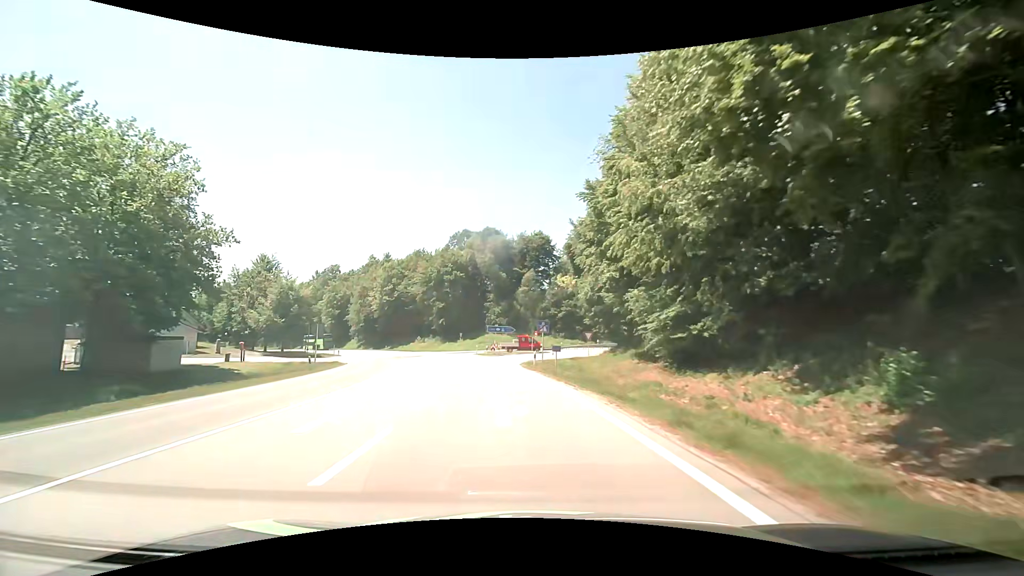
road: motorway_link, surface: asphalt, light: Day
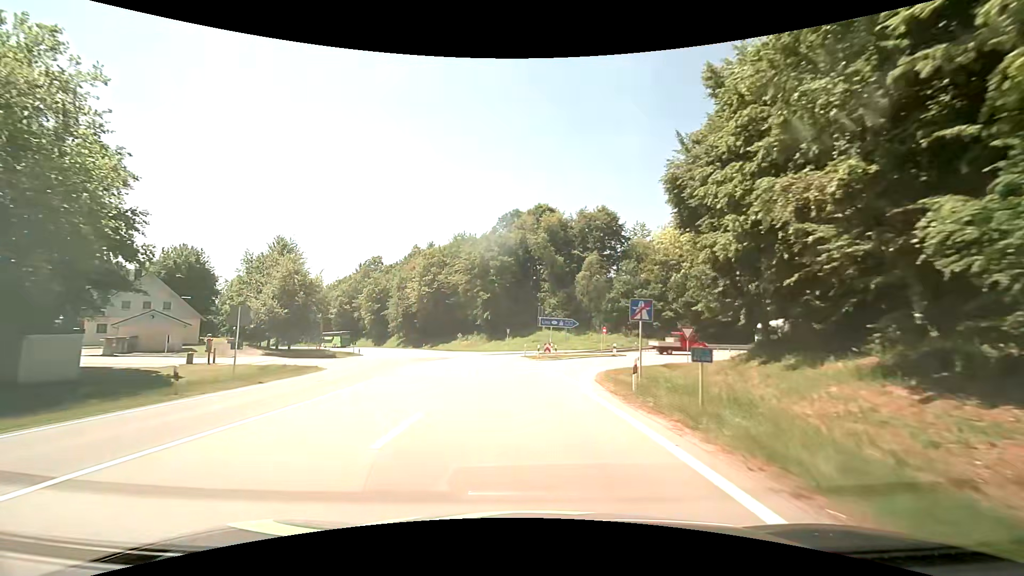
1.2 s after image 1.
(-0.9, +16.6) m; -6°
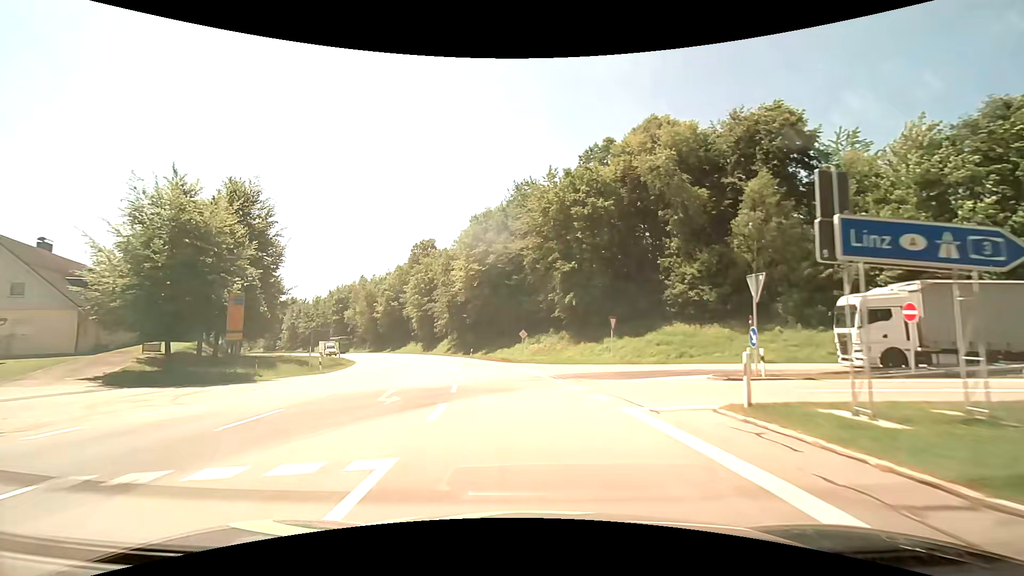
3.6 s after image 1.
(-2.5, +33.6) m; -9°
